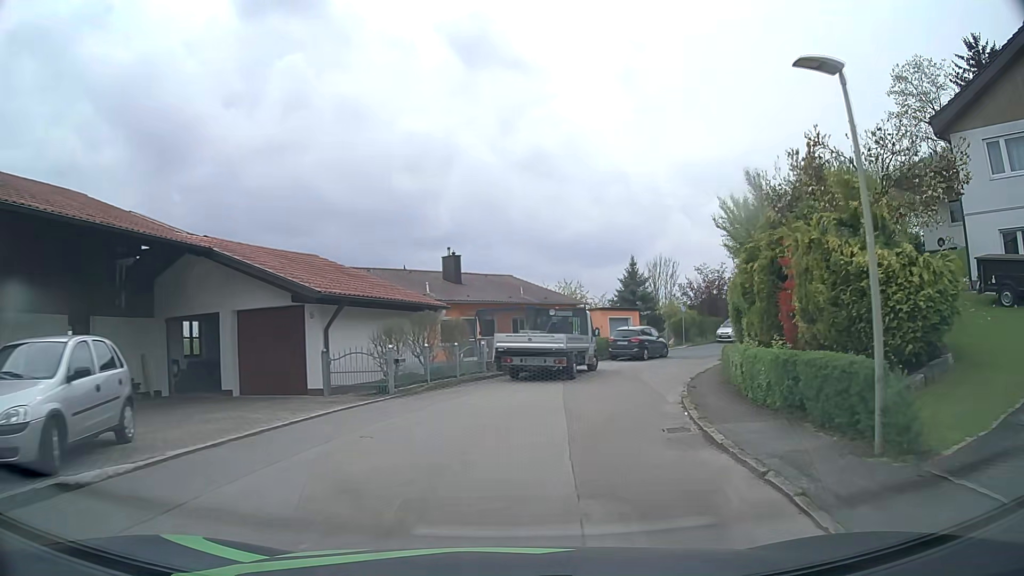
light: Day
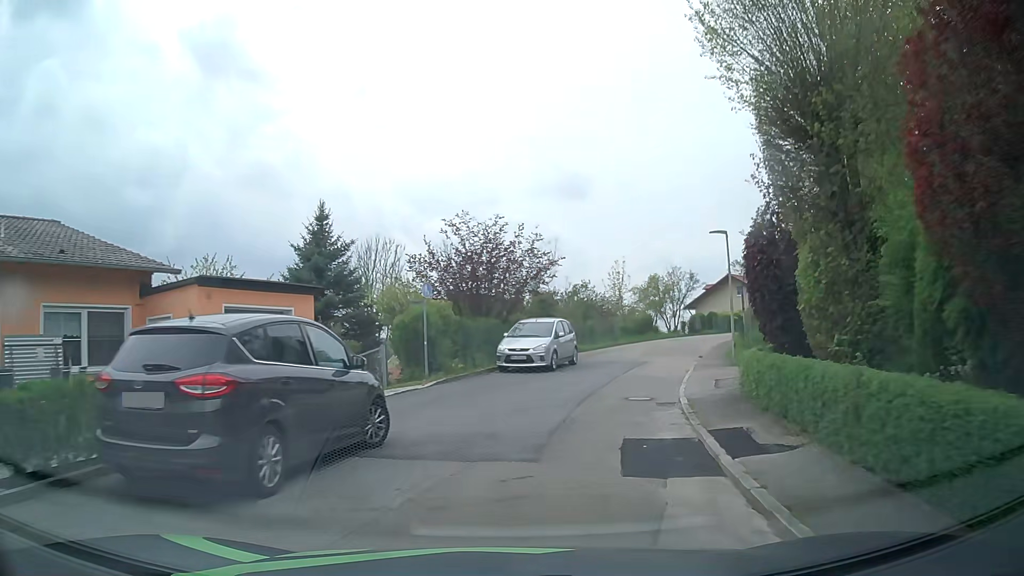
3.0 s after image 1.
(+5.6, +25.3) m; +25°
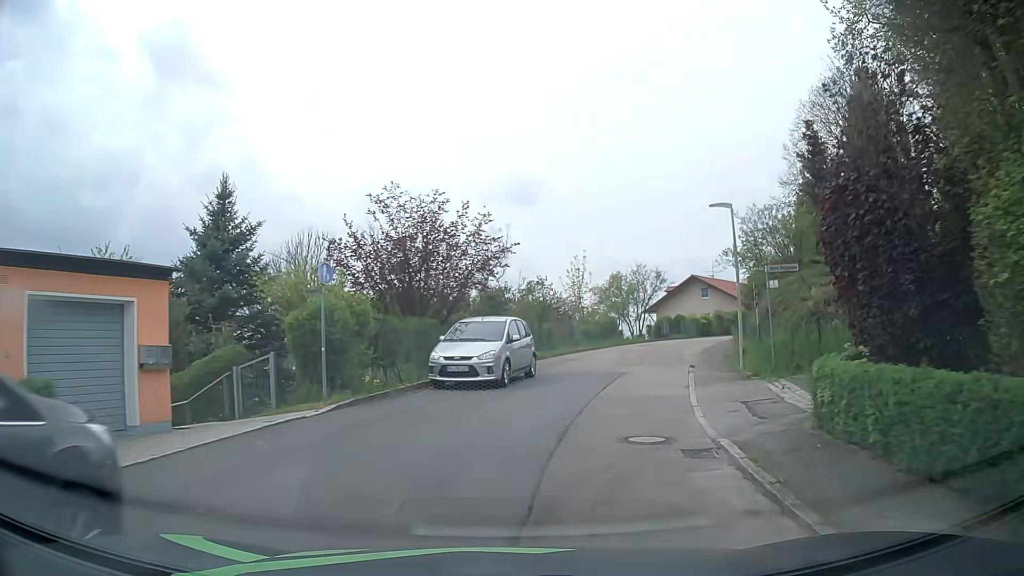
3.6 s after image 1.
(+0.1, +5.3) m; +4°
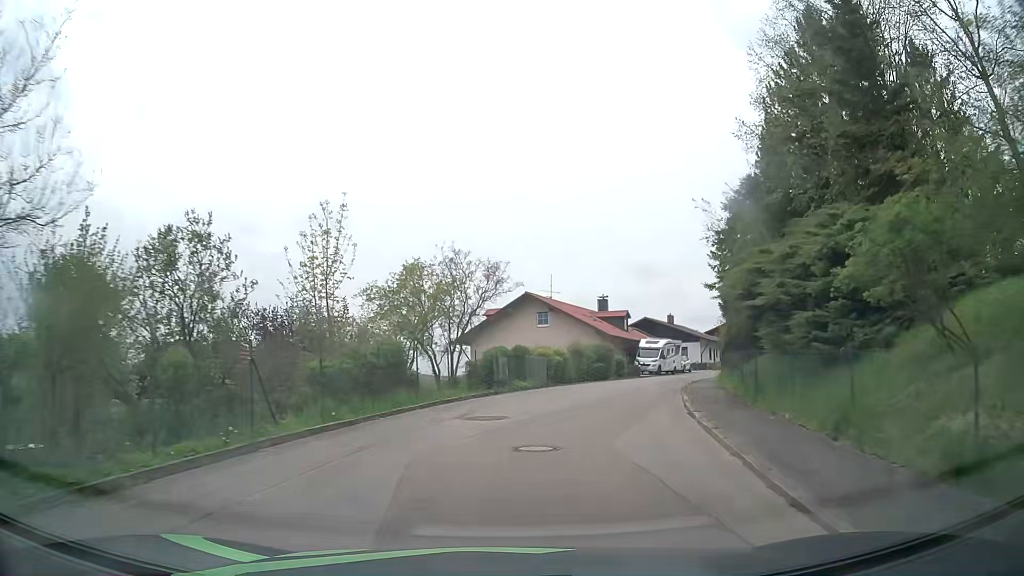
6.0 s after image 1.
(+3.5, +21.9) m; +16°
